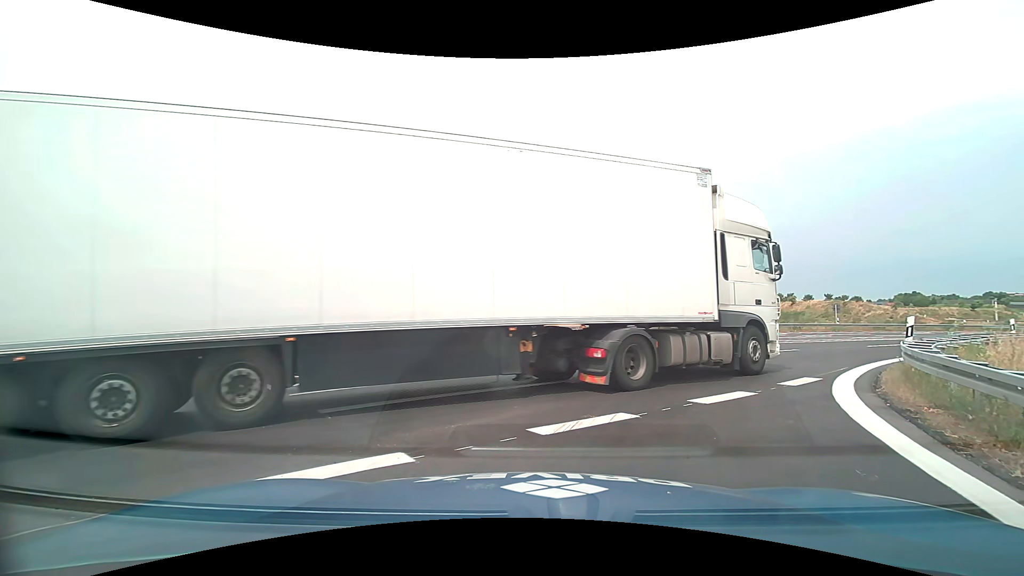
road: motorway_link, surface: asphalt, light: Day
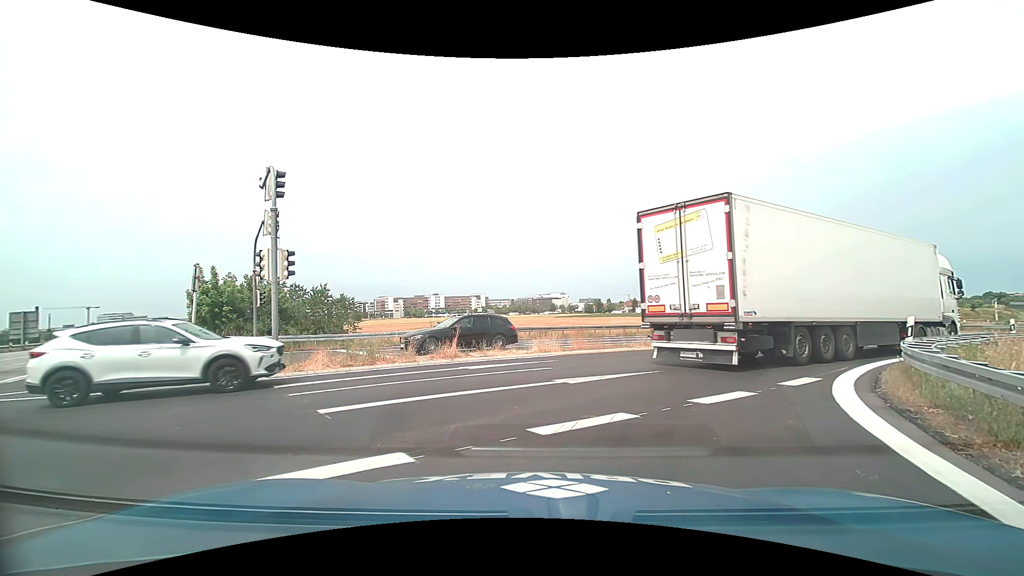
(0.0, 0.0) m; 0°
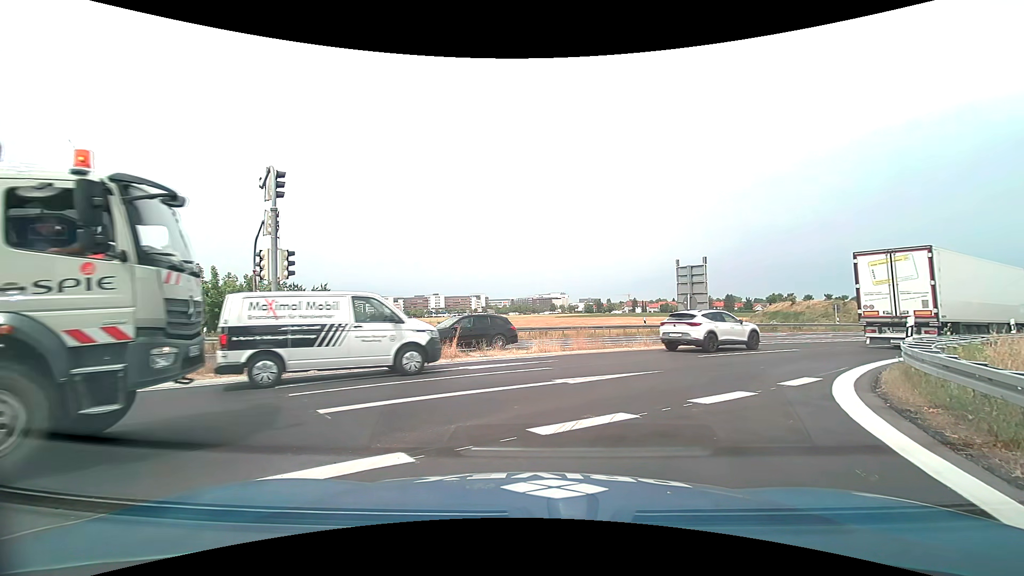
(0.0, 0.0) m; 0°
(+2, +10) (+8, +18) (+16, +24) (+24, +29) (+32, +35) (+41, +40) (+49, +45) (+58, +50) (+66, +56) (+74, +62) m
